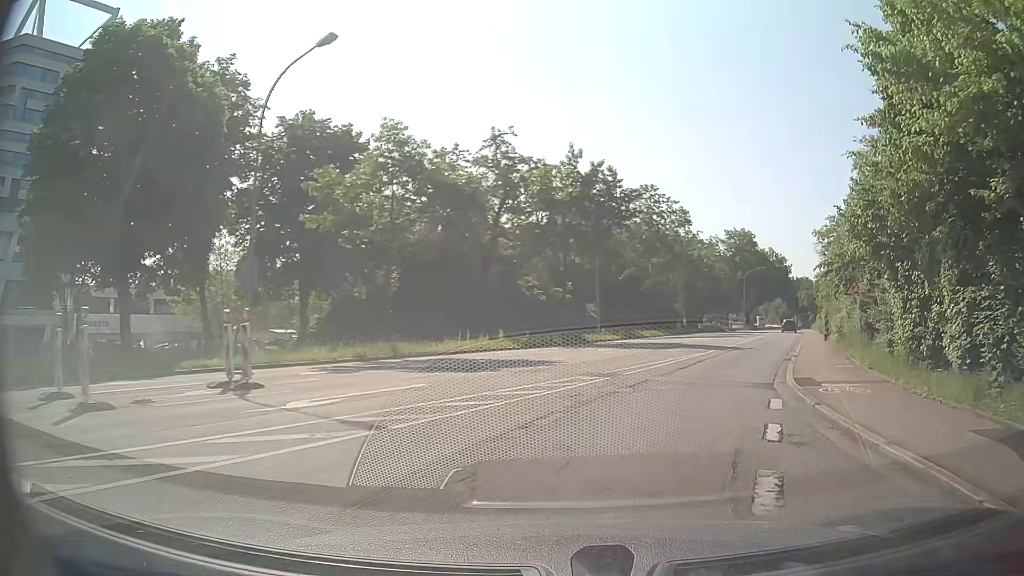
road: tertiary_link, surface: asphalt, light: Day
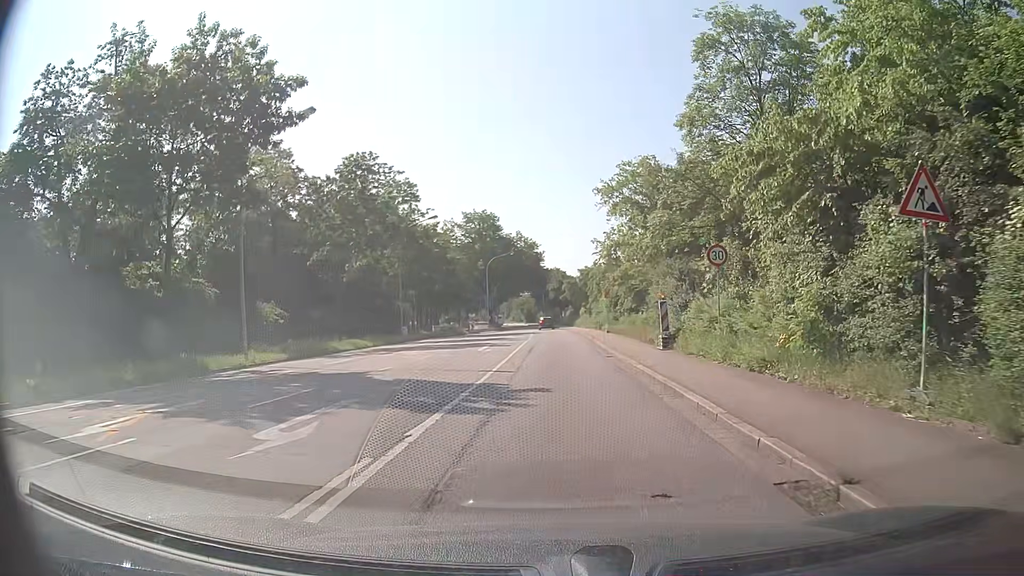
(+4.7, +20.0) m; +23°
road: tertiary
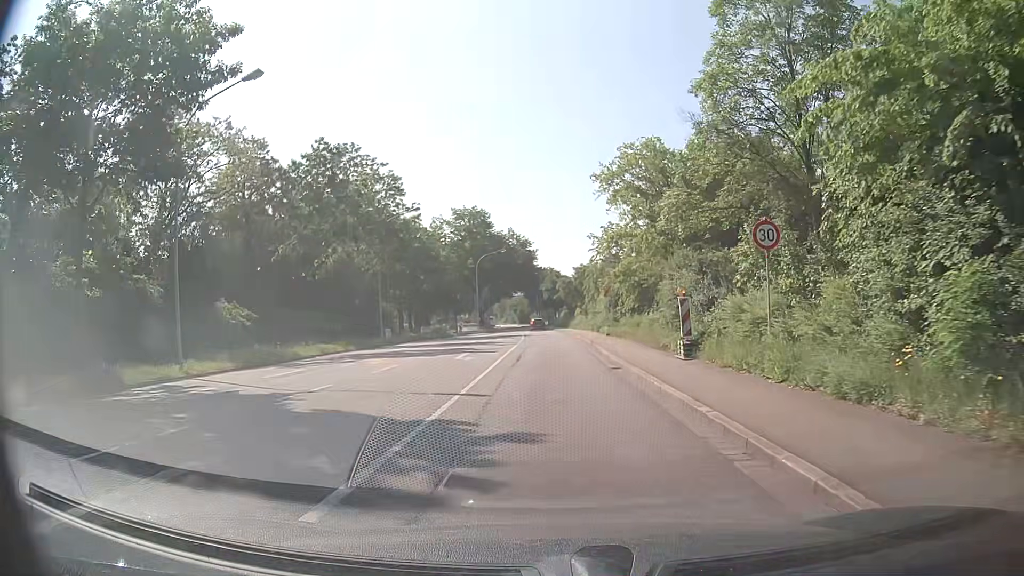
(0.0, +4.7) m; +1°
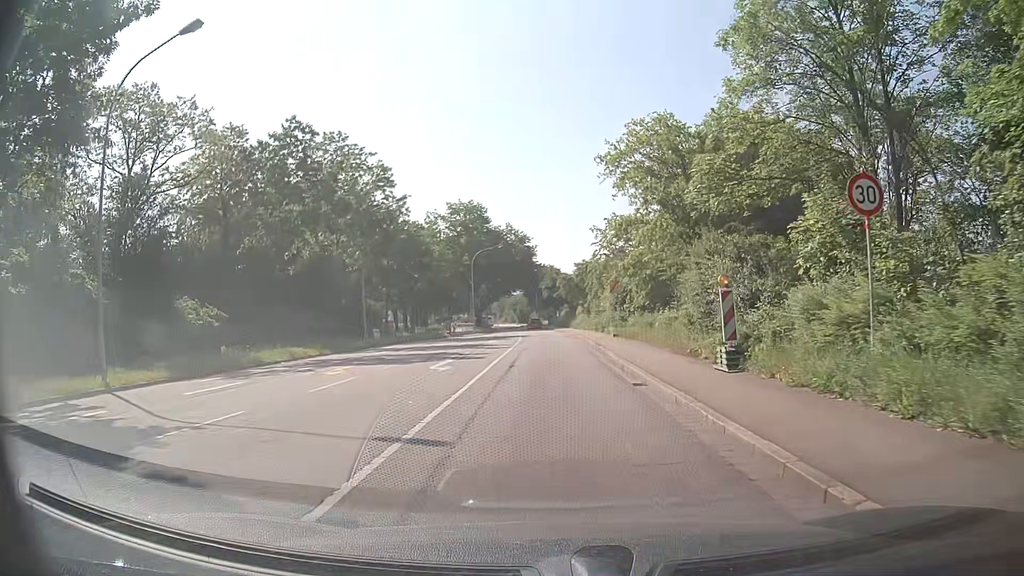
(0.0, +4.5) m; -1°
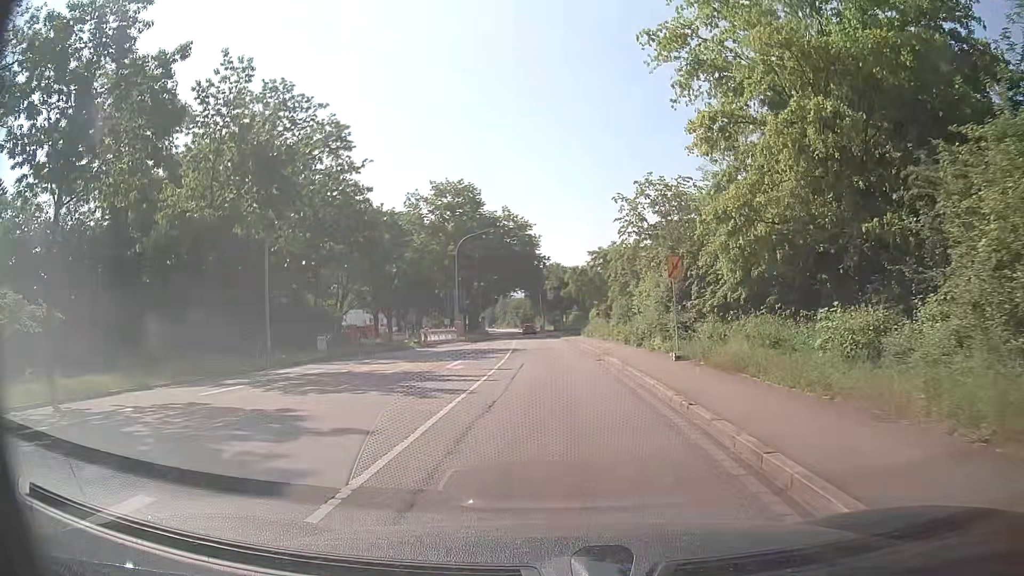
(0.0, +17.0) m; 0°
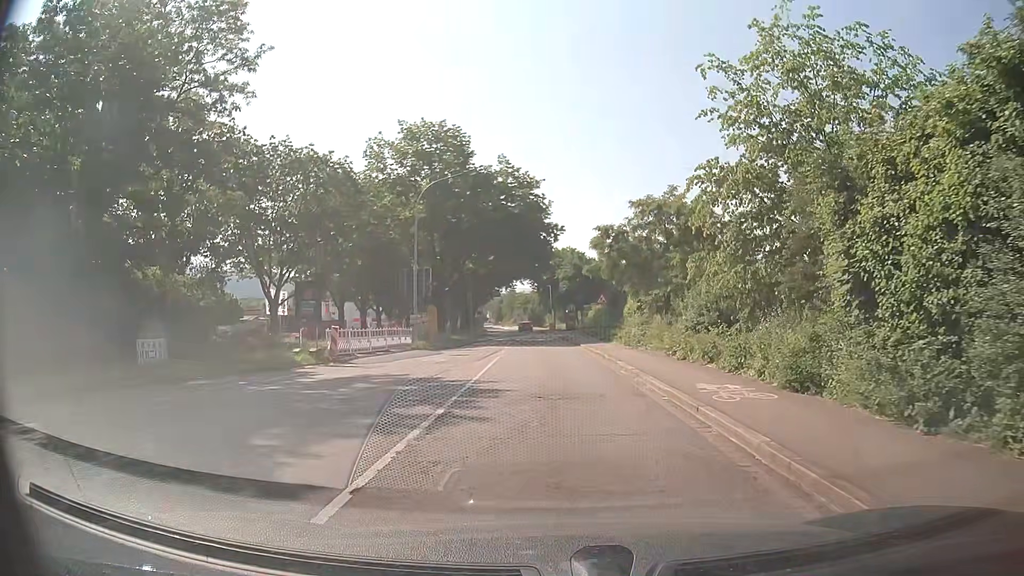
(-0.1, +22.2) m; -1°
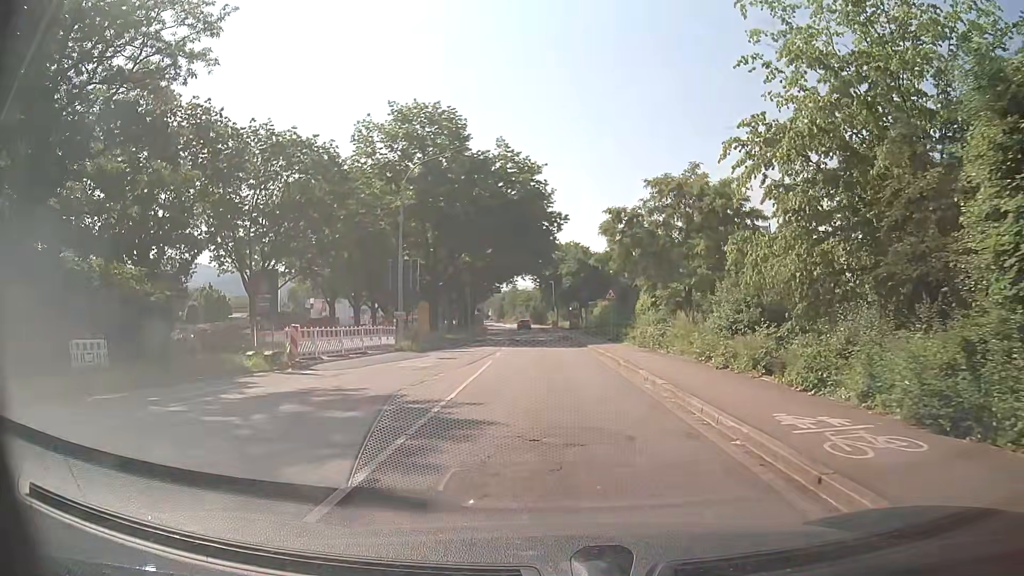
(0.0, +4.4) m; 0°
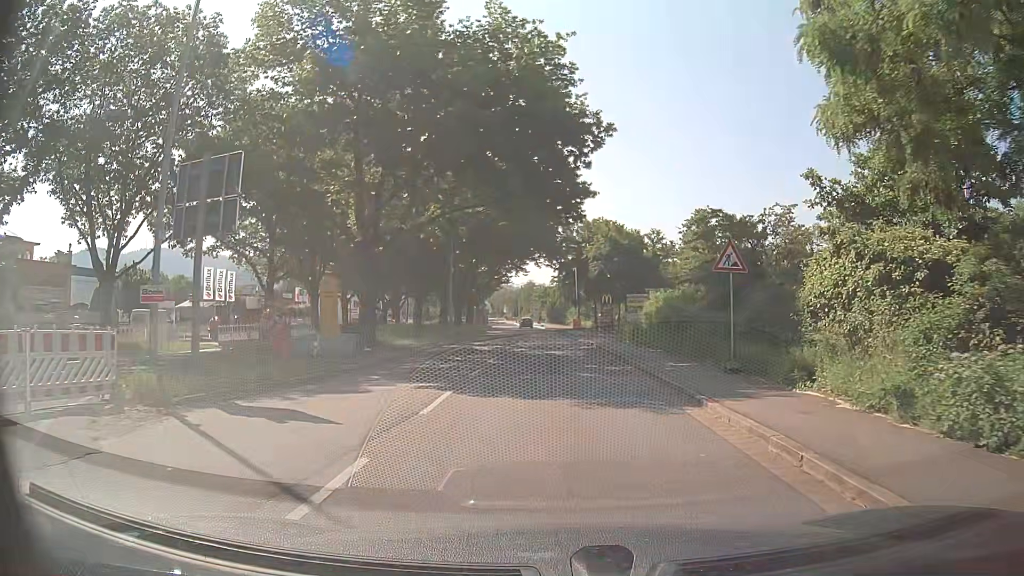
(-0.4, +22.4) m; -2°
(0, +10) (0, +20) (0, +30) (0, +40) (-1, +50) (-1, +60) (-2, +70) (-2, +80) (-3, +90) (-4, +100) m
